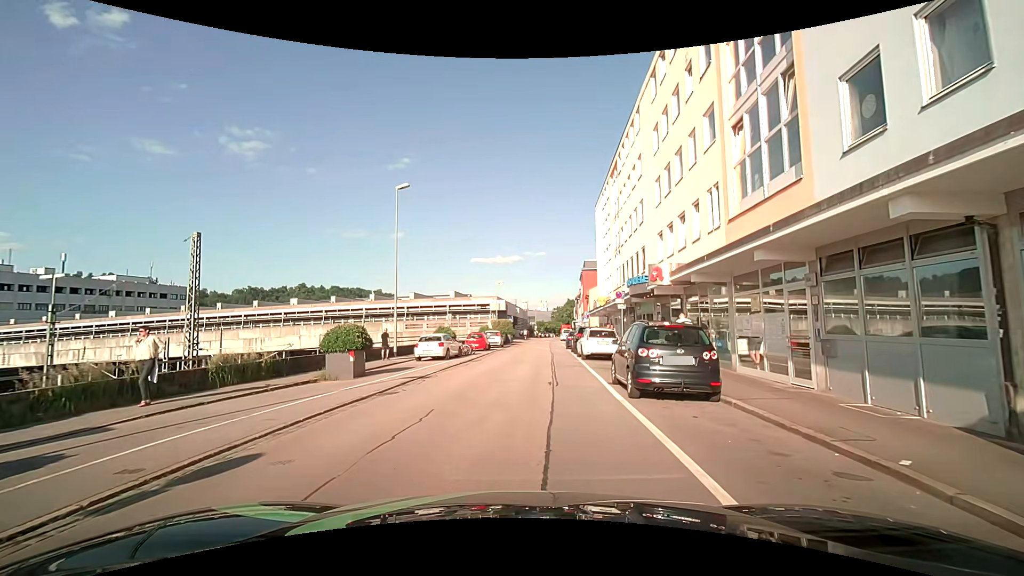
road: residential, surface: asphalt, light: Day
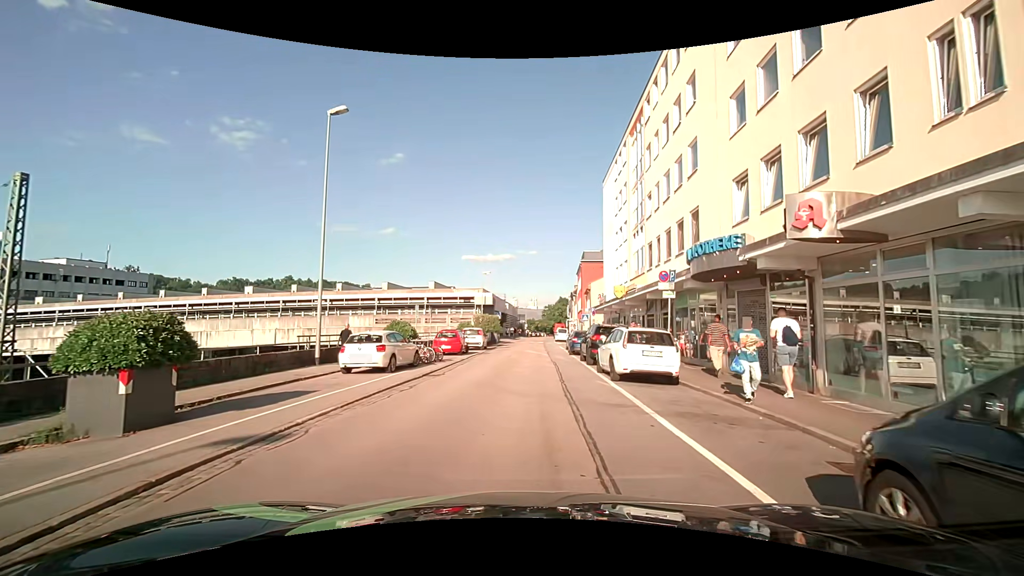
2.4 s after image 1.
(0.0, +10.0) m; +1°
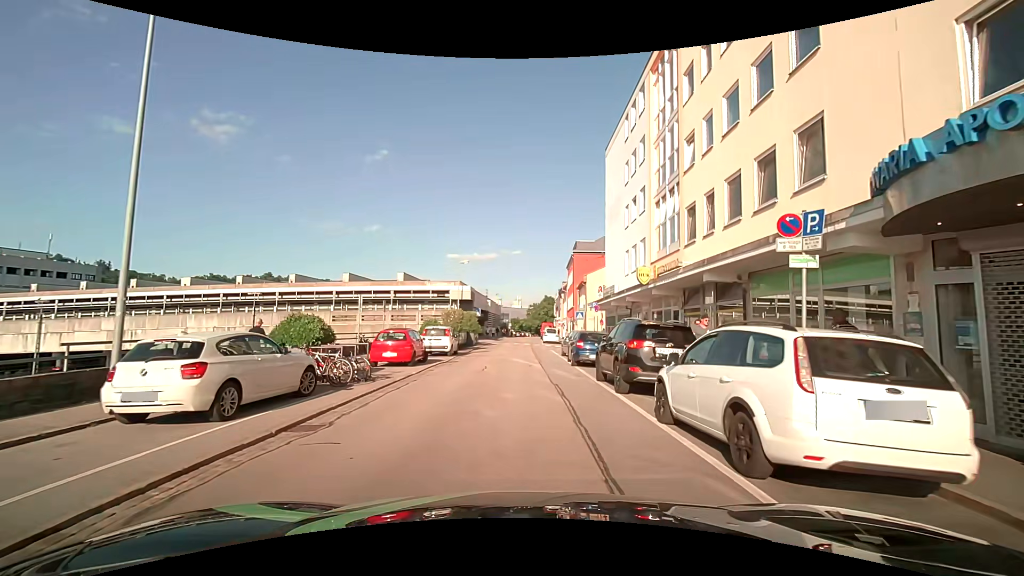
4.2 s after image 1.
(+0.2, +8.8) m; +2°
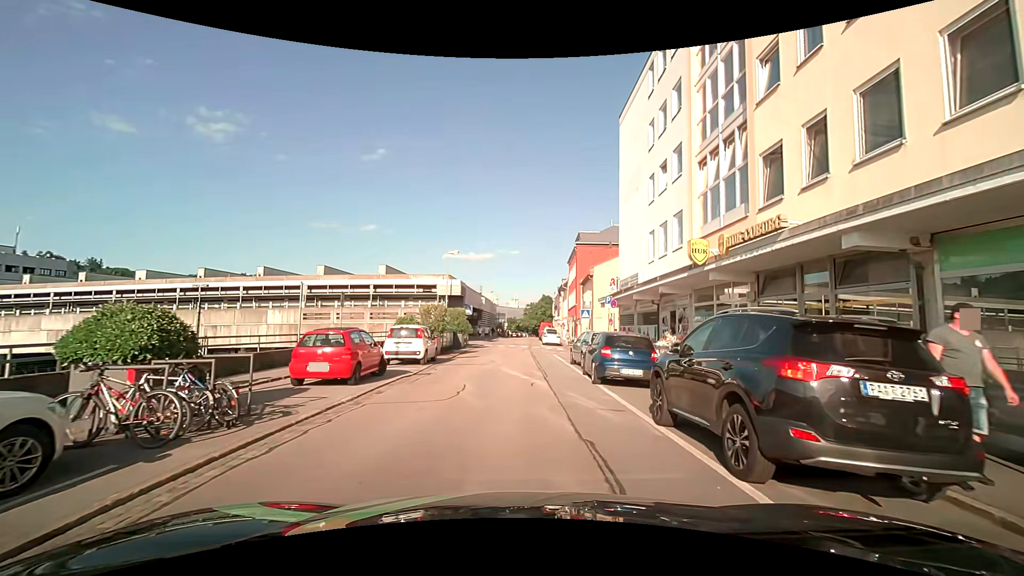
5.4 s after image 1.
(0.0, +6.2) m; 0°
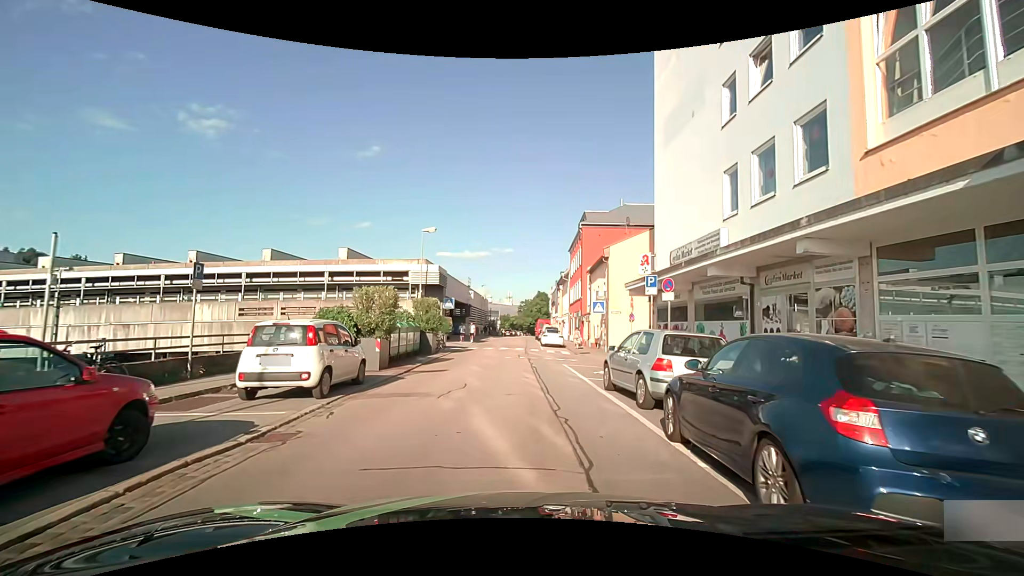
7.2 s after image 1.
(0.0, +9.5) m; +2°
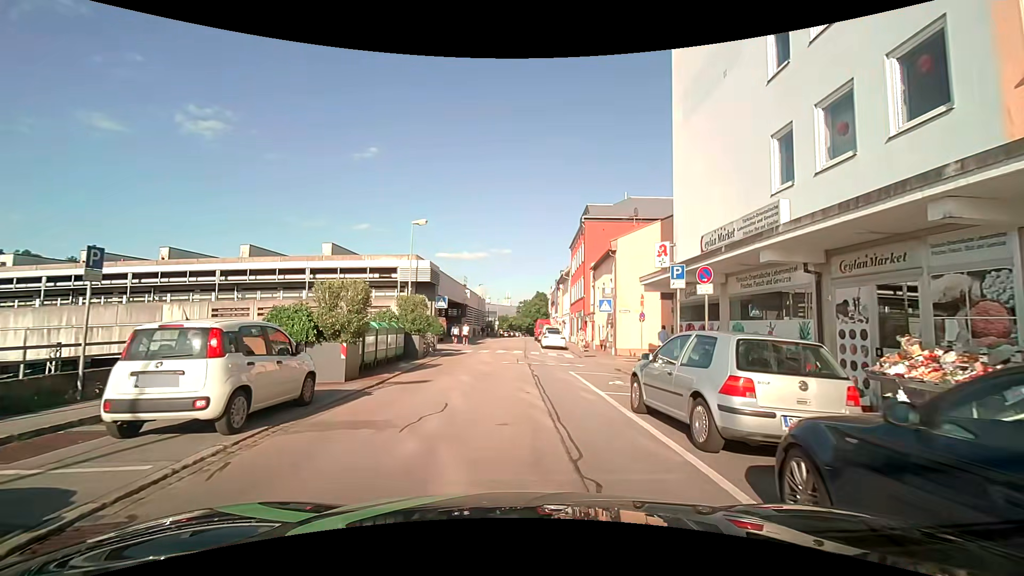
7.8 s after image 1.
(0.0, +2.9) m; -1°
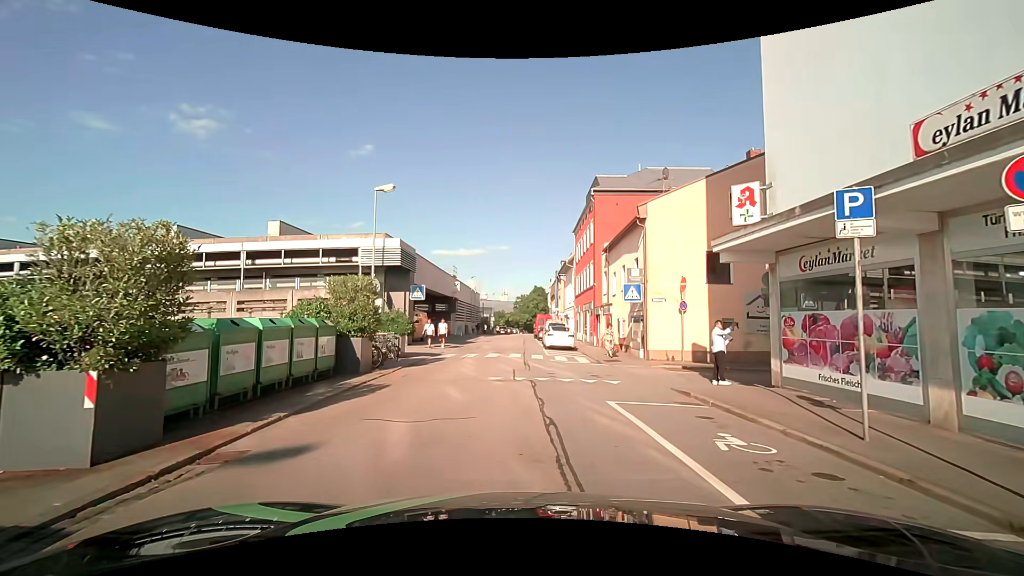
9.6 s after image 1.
(0.0, +7.2) m; +1°
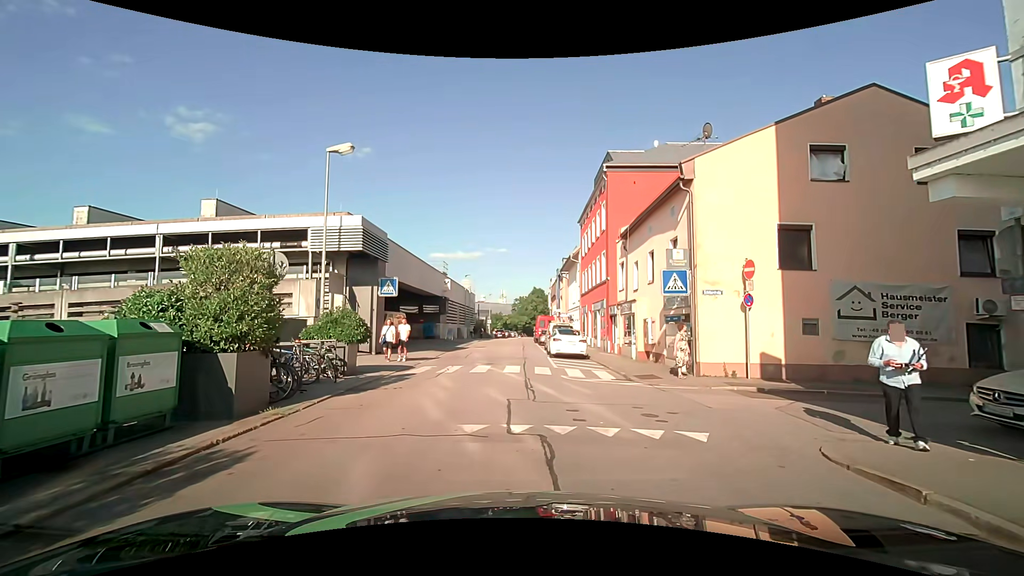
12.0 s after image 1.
(-0.1, +5.9) m; +1°
